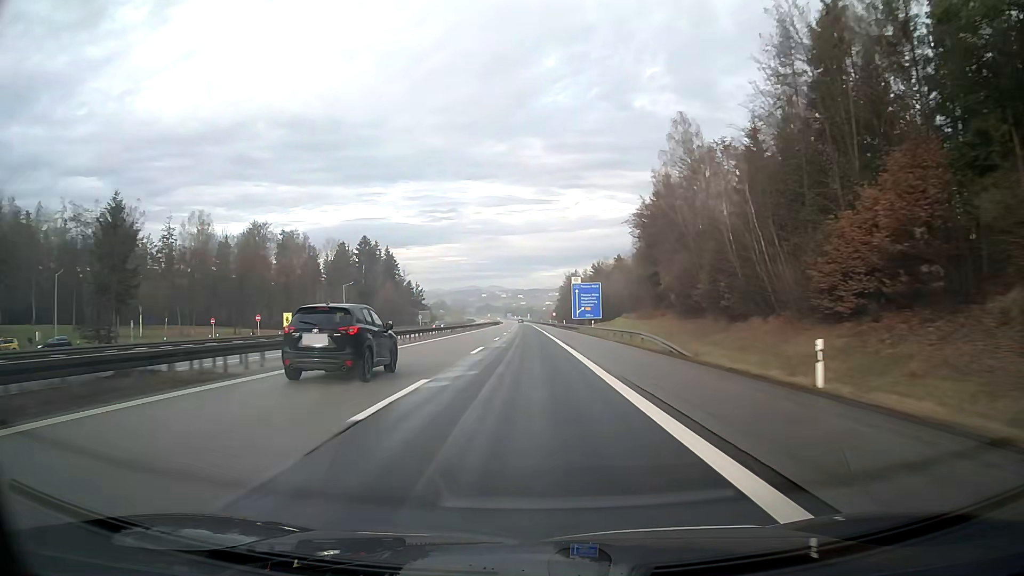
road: motorway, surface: asphalt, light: Day
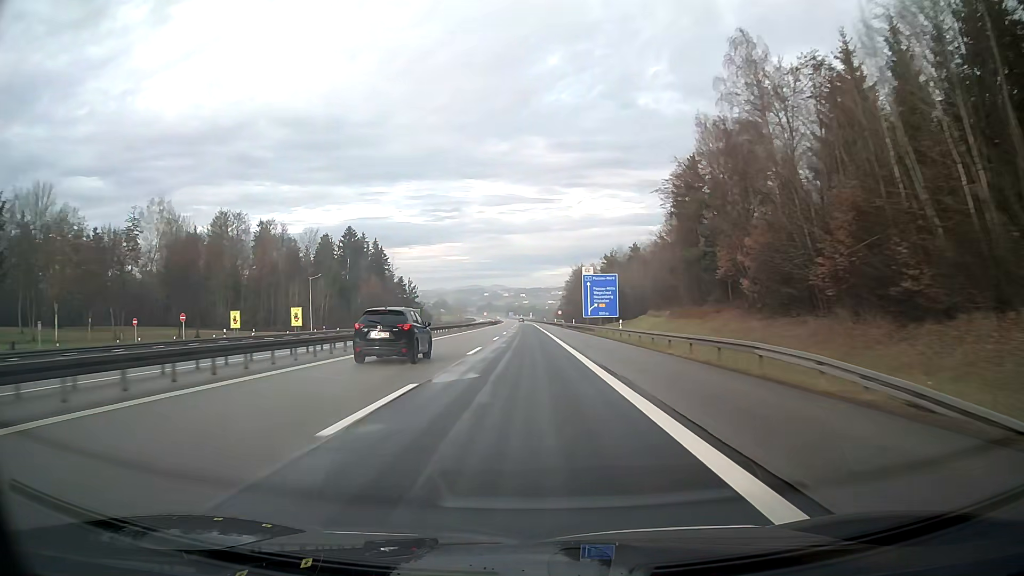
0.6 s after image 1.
(0.0, +19.2) m; 0°
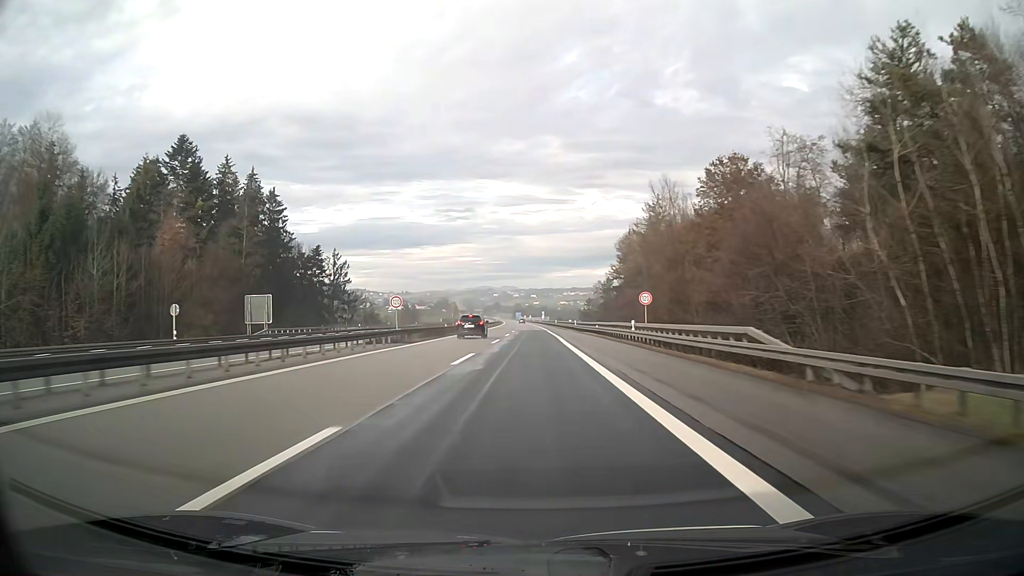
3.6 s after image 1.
(-0.9, +96.1) m; -1°
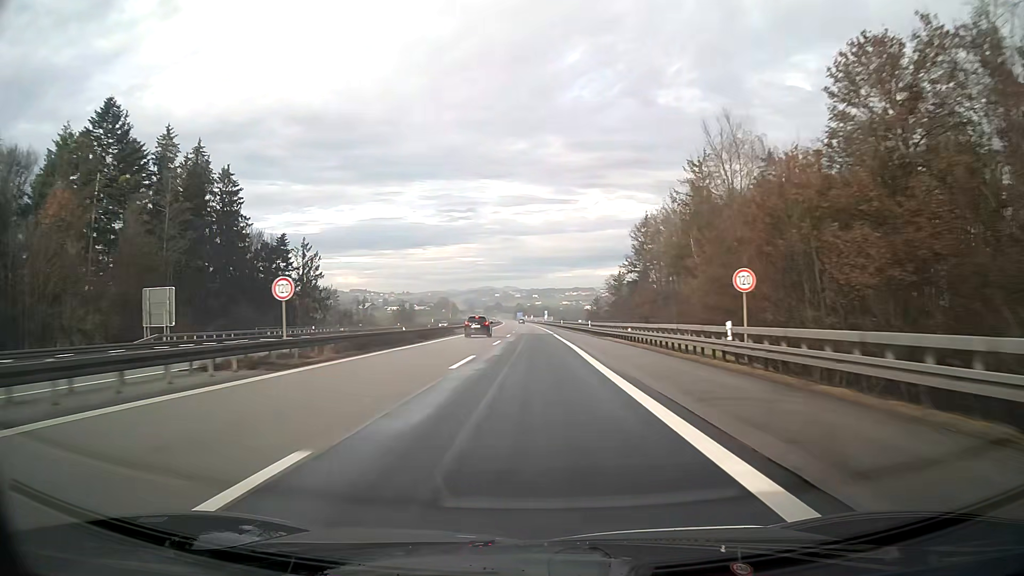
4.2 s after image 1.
(0.0, +19.2) m; 0°
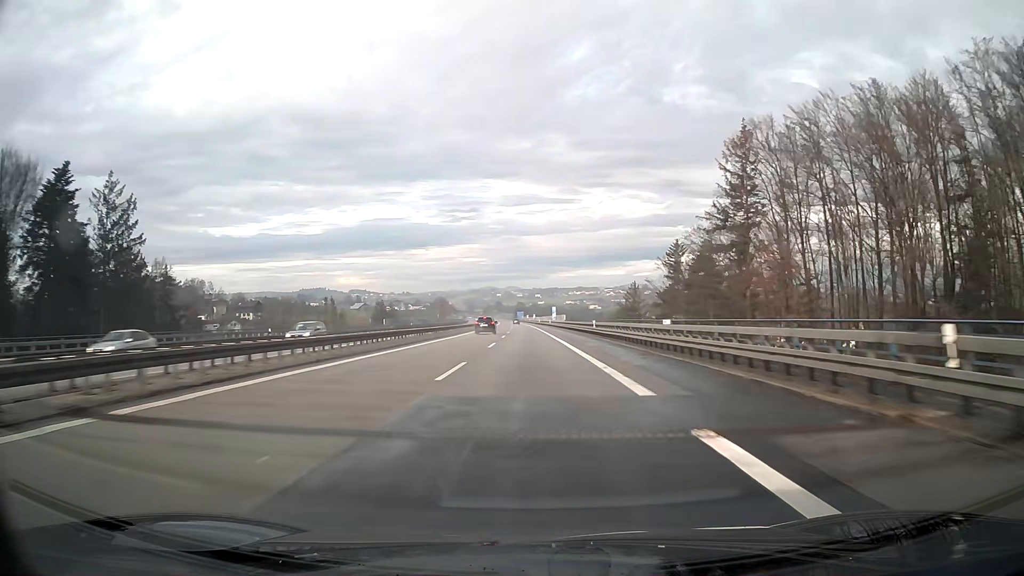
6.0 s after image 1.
(-0.1, +57.5) m; 0°
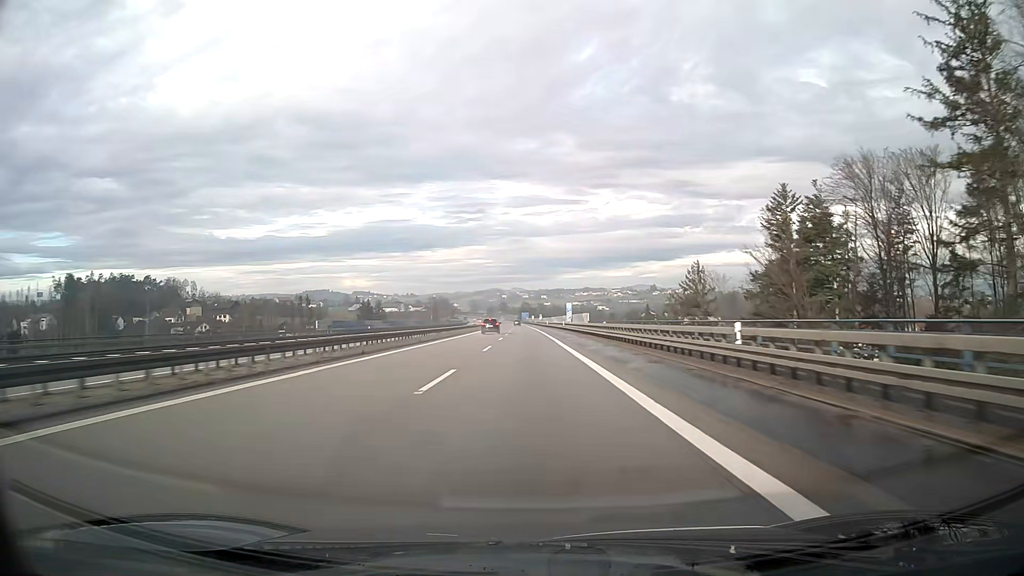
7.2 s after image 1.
(-0.1, +38.3) m; 0°
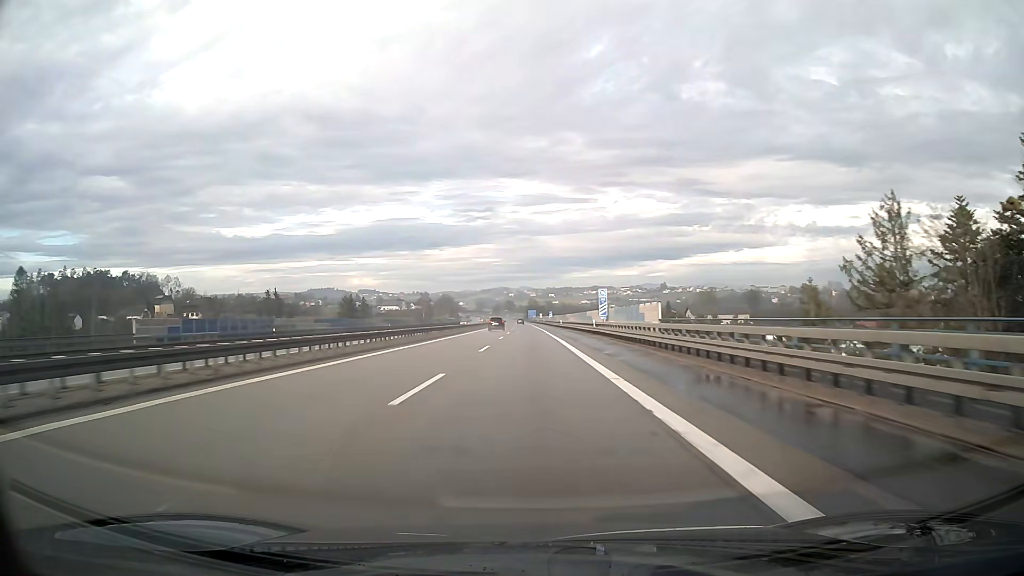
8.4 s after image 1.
(-0.2, +38.3) m; -1°
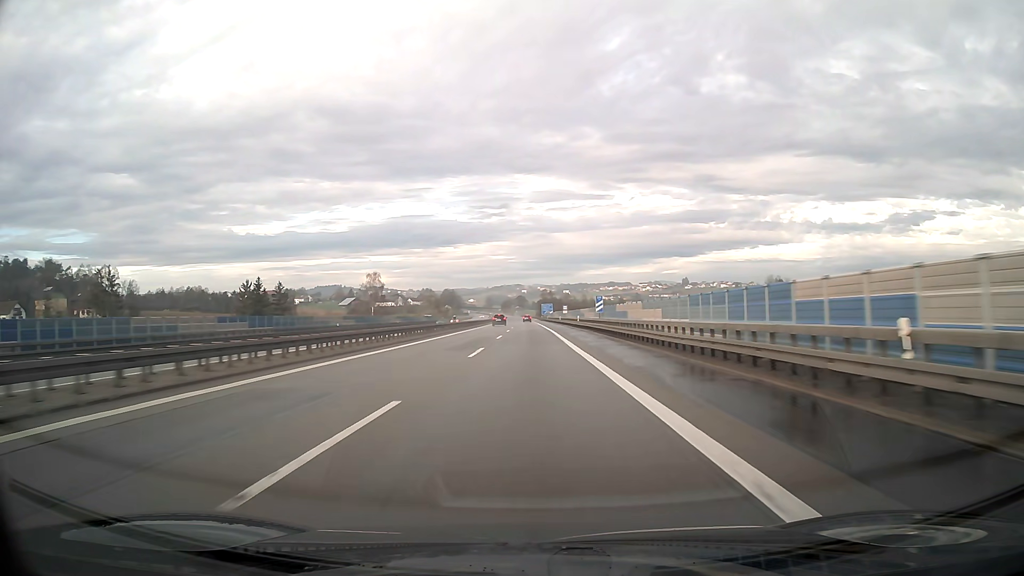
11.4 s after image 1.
(-0.9, +95.8) m; -1°
